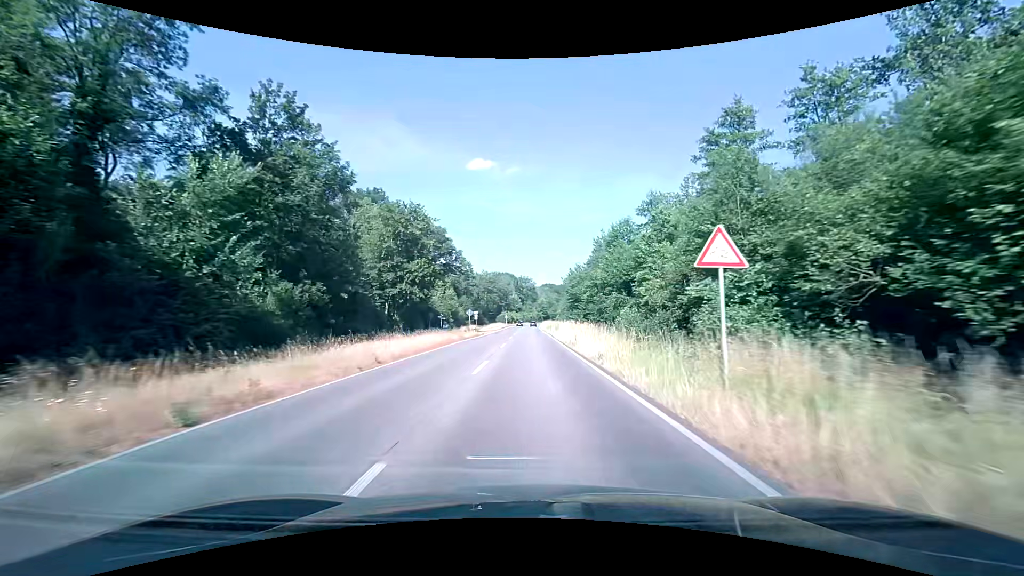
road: primary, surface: asphalt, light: Day
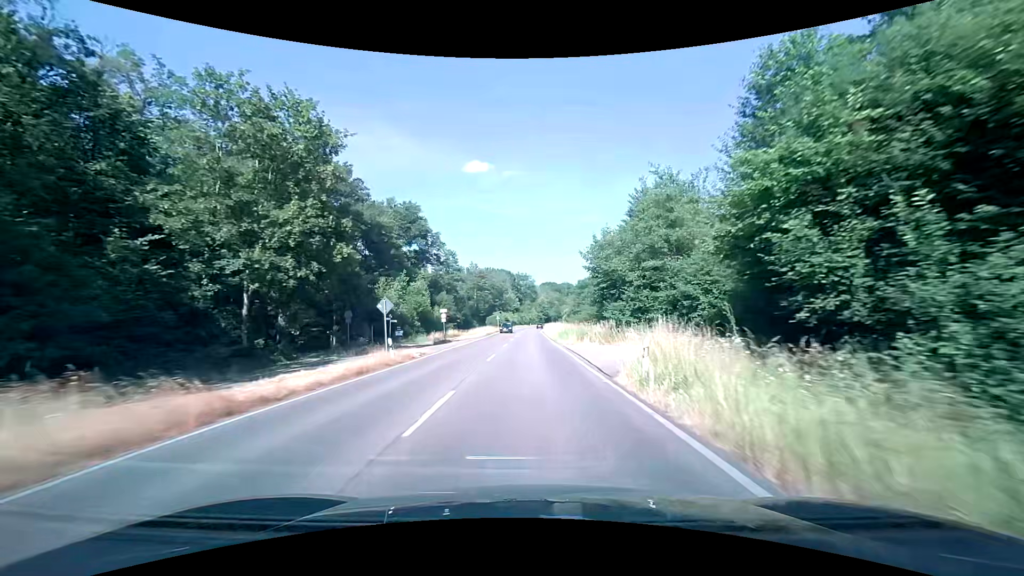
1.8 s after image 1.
(+0.2, +30.9) m; 0°
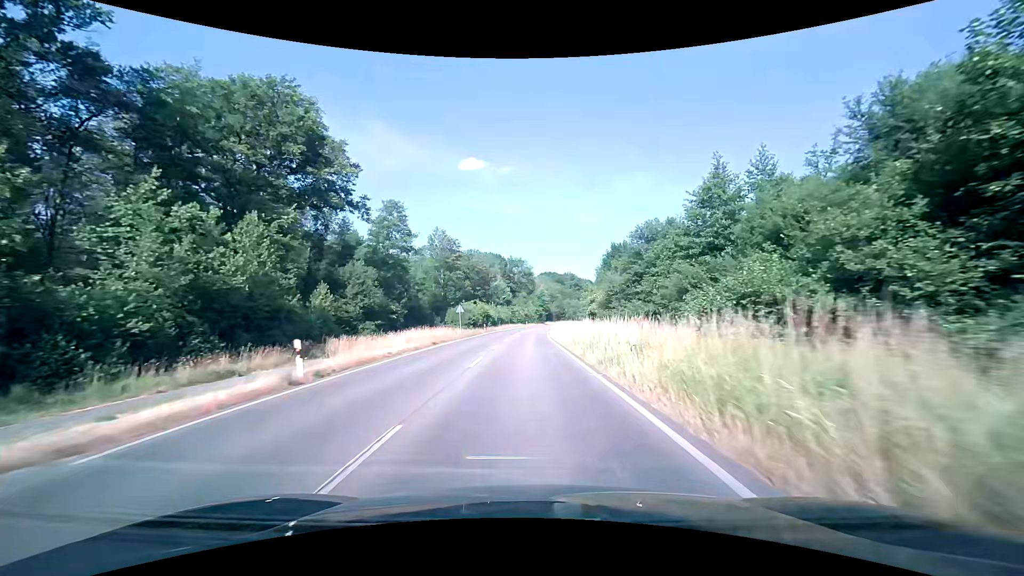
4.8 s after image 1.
(+0.2, +51.3) m; +1°
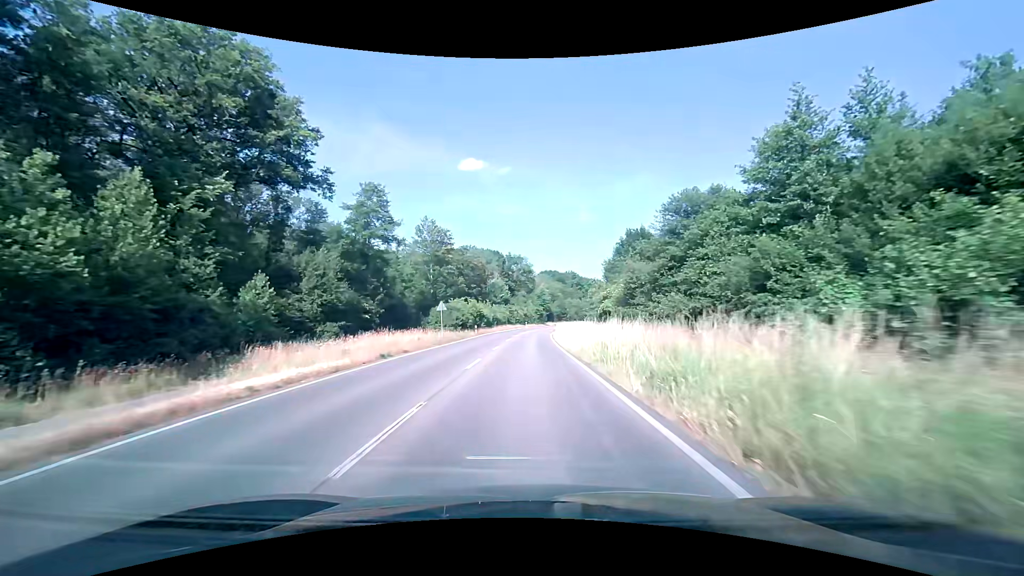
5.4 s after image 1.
(0.0, +10.2) m; 0°
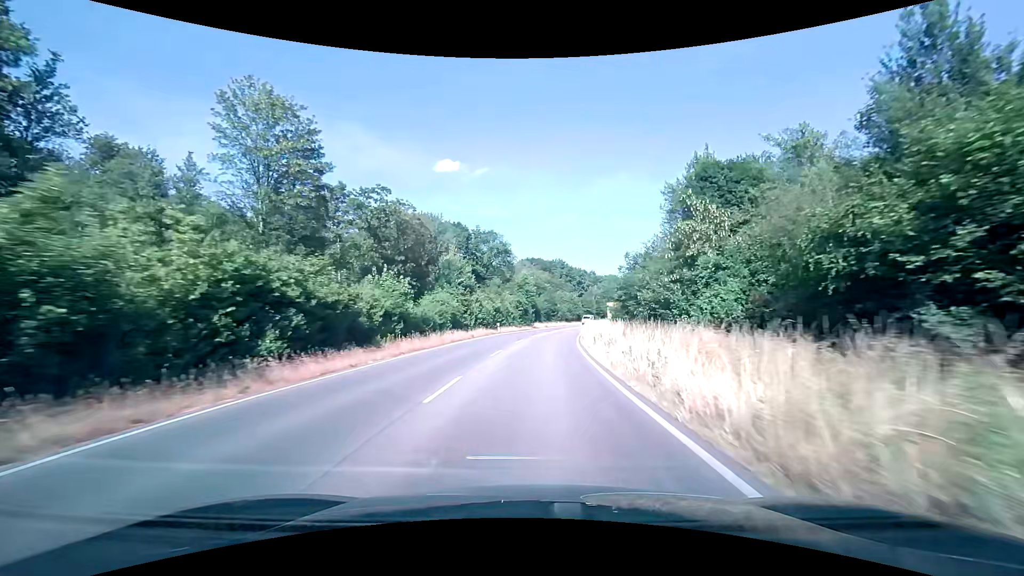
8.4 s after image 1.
(+0.3, +50.6) m; +2°
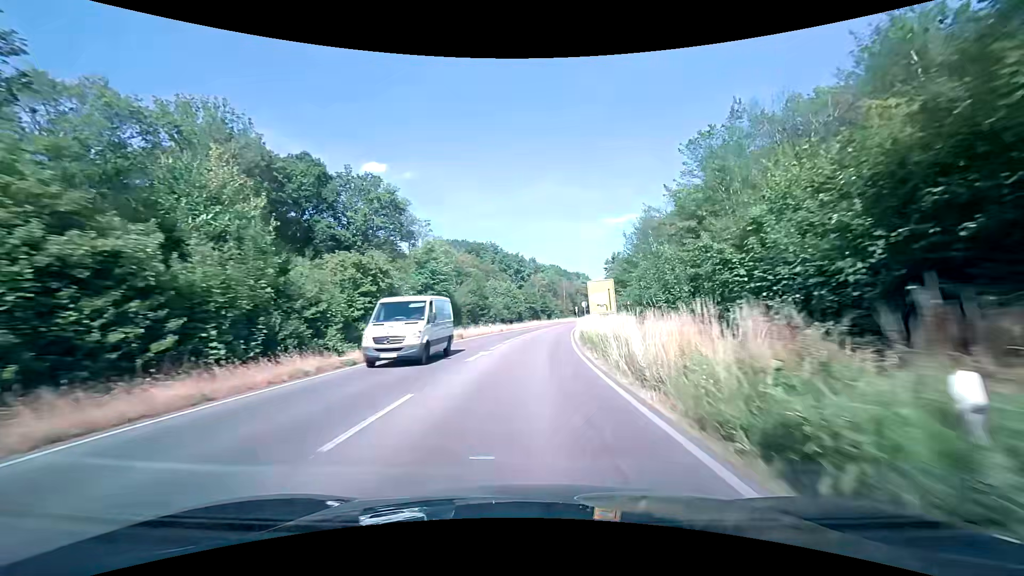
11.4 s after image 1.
(+3.1, +49.7) m; +8°
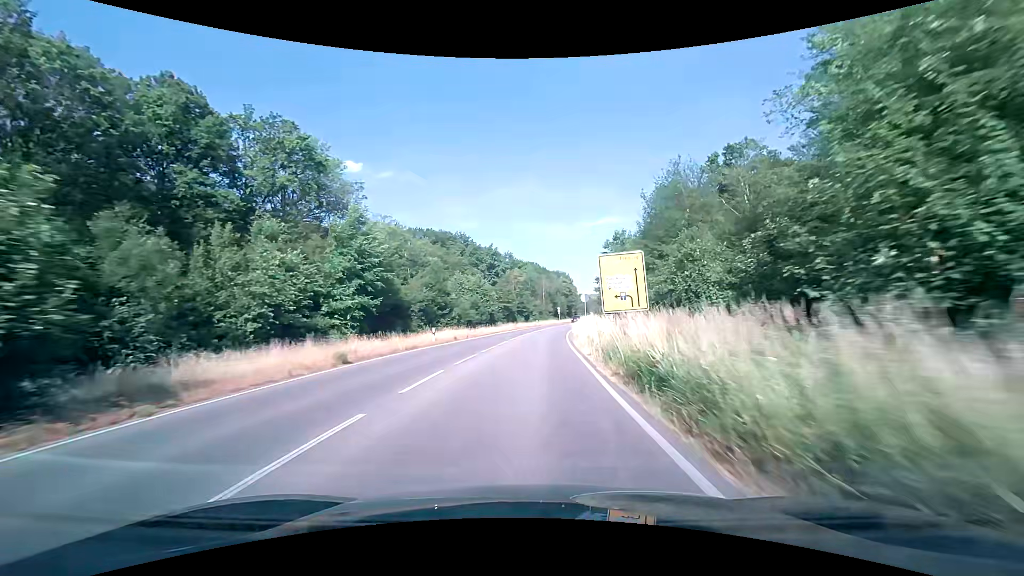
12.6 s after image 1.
(+0.5, +19.8) m; +3°
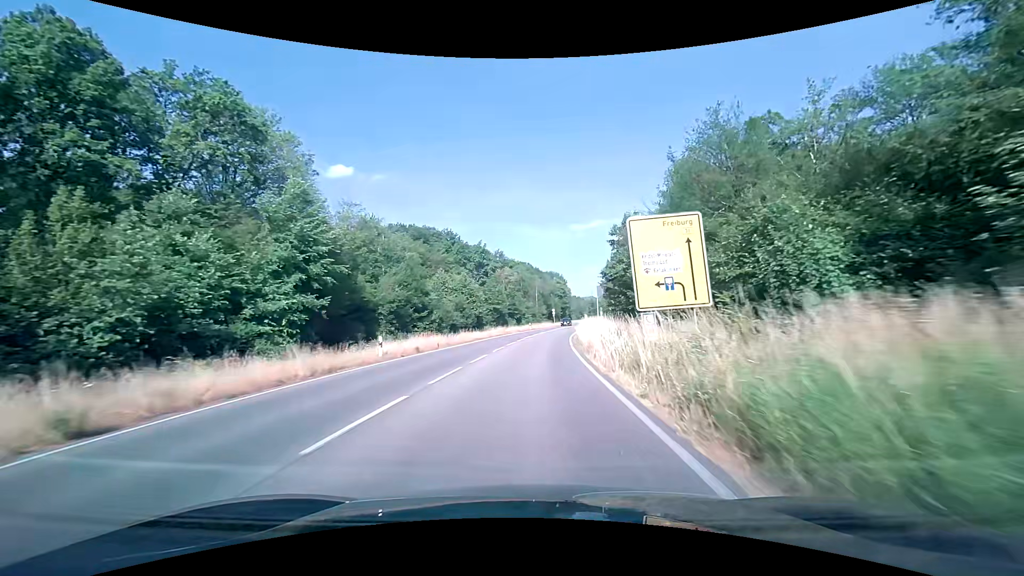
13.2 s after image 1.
(+0.1, +9.9) m; 0°
(0, +10) (0, +20) (+1, +30) (+2, +40) (+3, +50) (+4, +60) (+6, +70) (+7, +80) (+9, +89) (+11, +99) m
